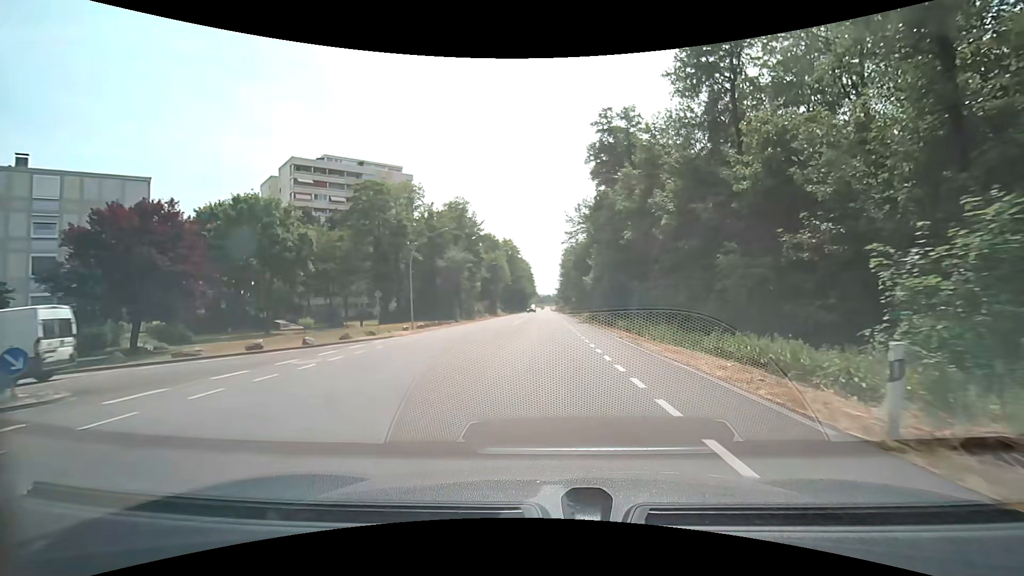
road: tertiary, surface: asphalt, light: Day
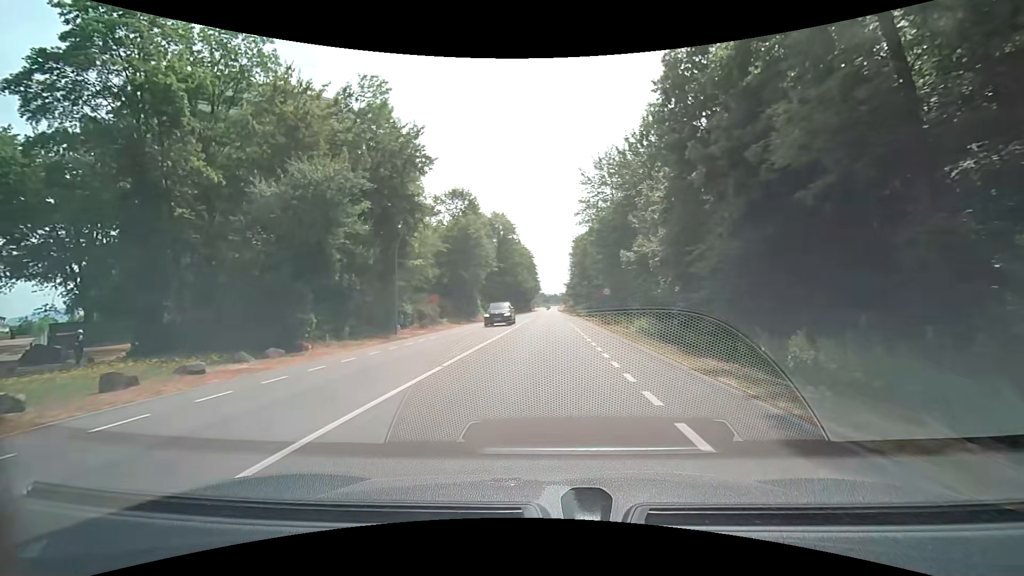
(+0.6, +36.5) m; 0°
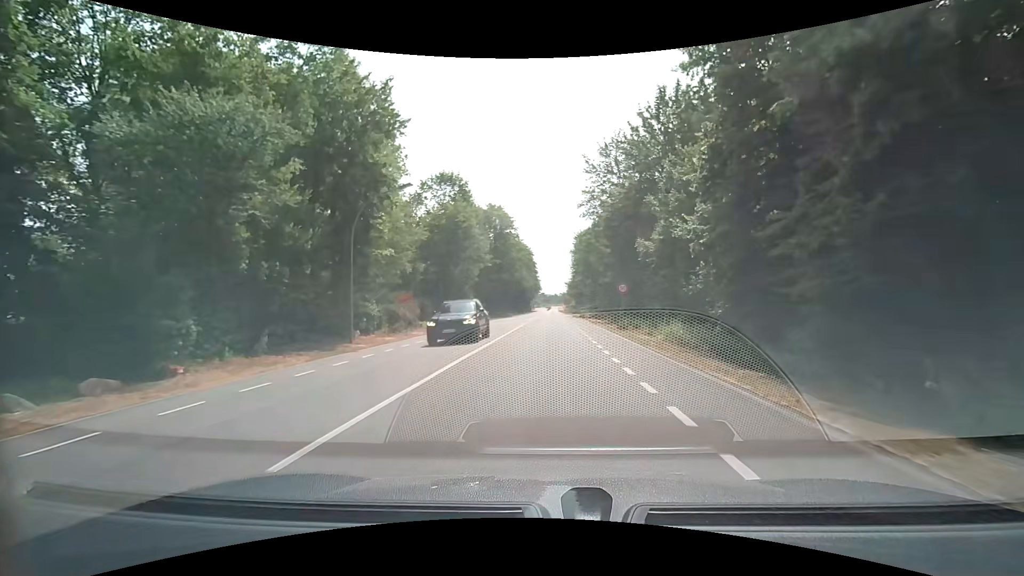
(0.0, +7.3) m; 0°
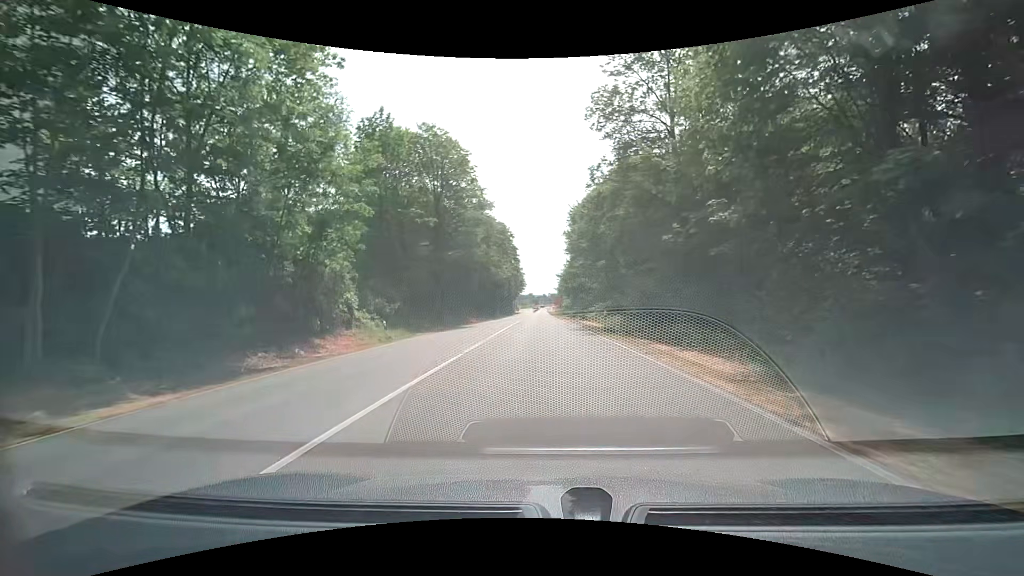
(+0.7, +36.6) m; +2°
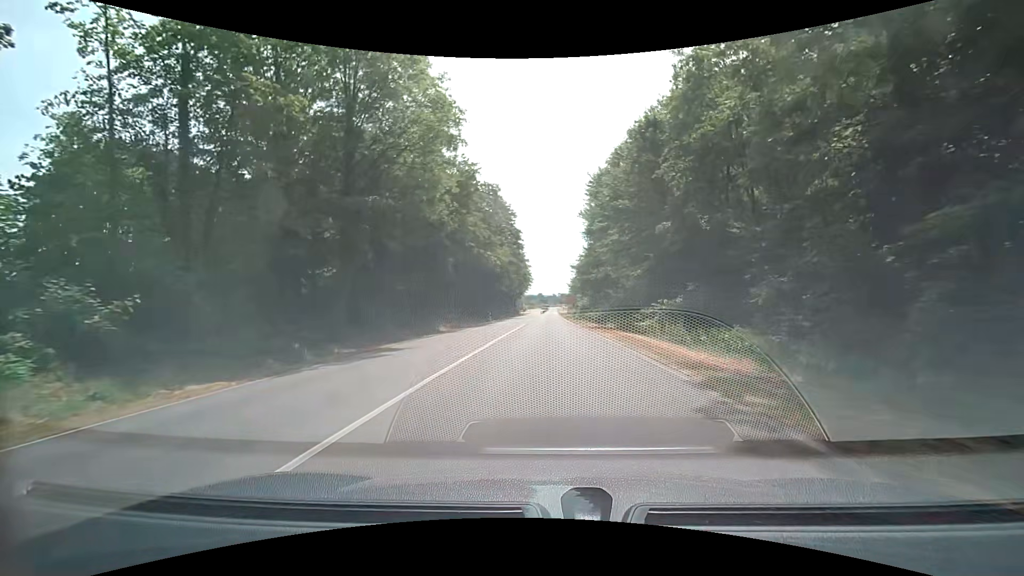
(-0.2, +22.9) m; -1°
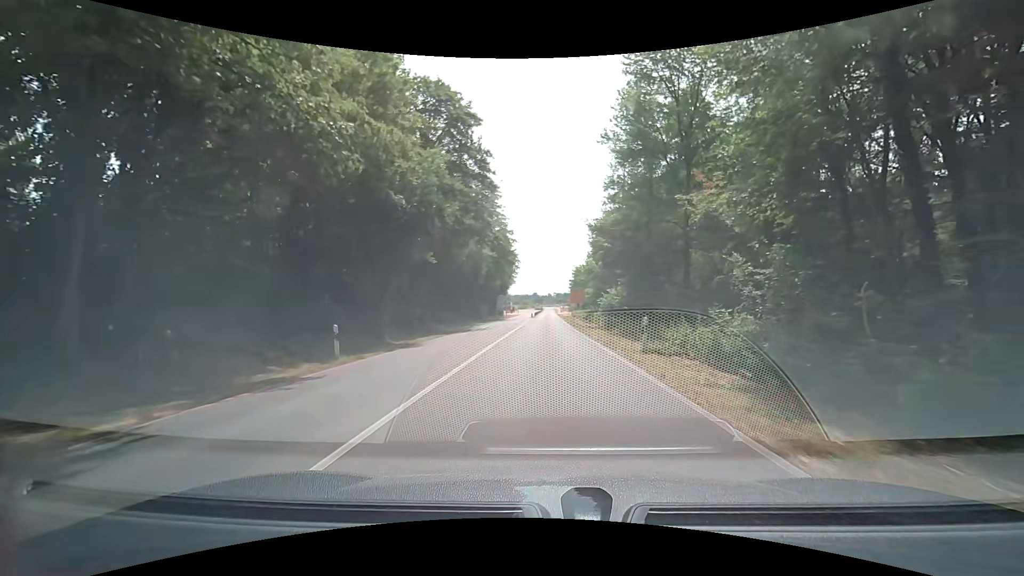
(+0.3, +39.0) m; +1°
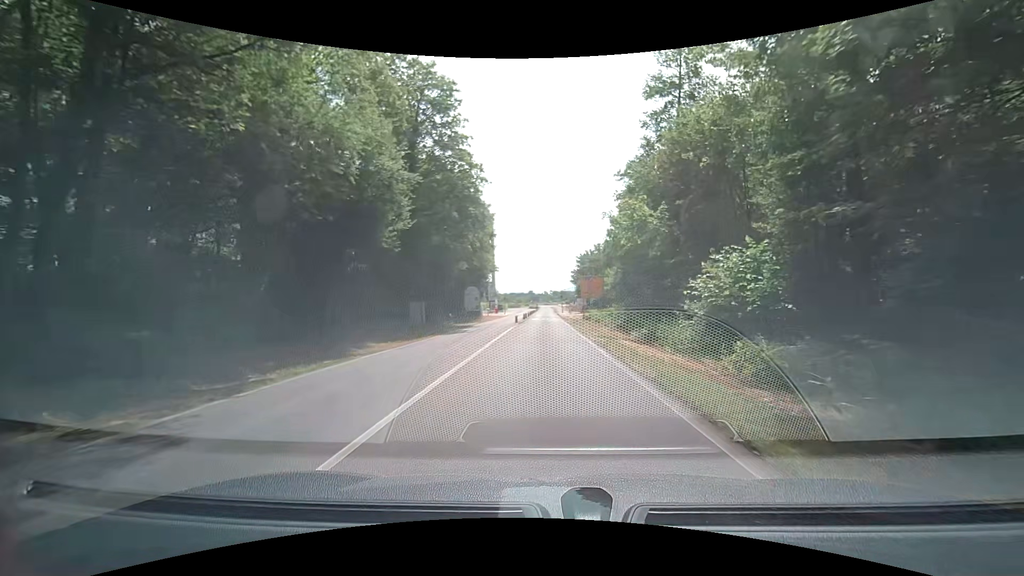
(0.0, +29.9) m; 0°
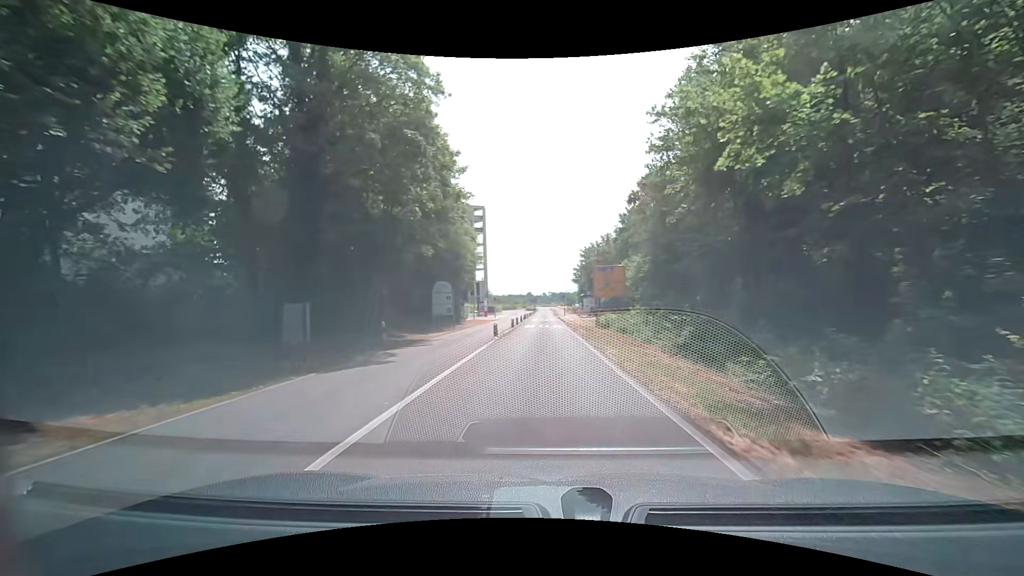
(0.0, +14.4) m; +1°
(0, +10) (0, +20) (0, +30) (0, +40) (0, +50) (0, +60) (0, +70) (0, +80) (-1, +90) (-1, +100) m
